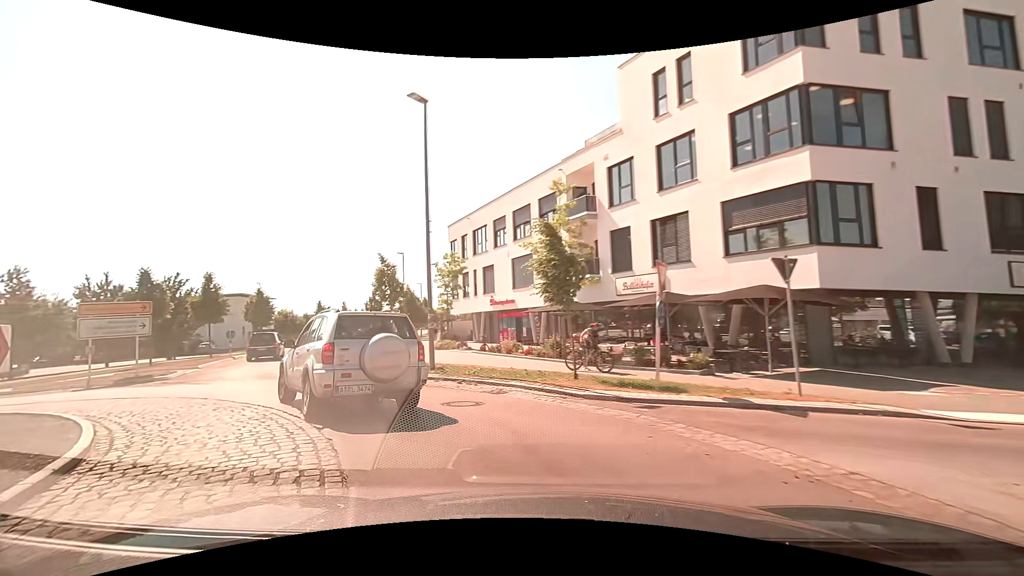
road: tertiary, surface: asphalt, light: Day
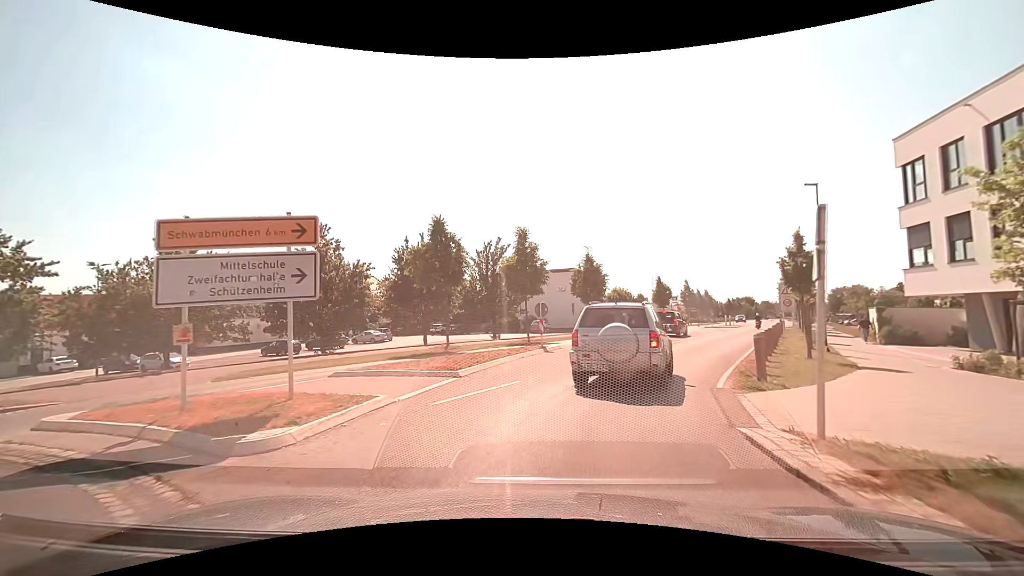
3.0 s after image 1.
(-7.3, +16.0) m; -39°
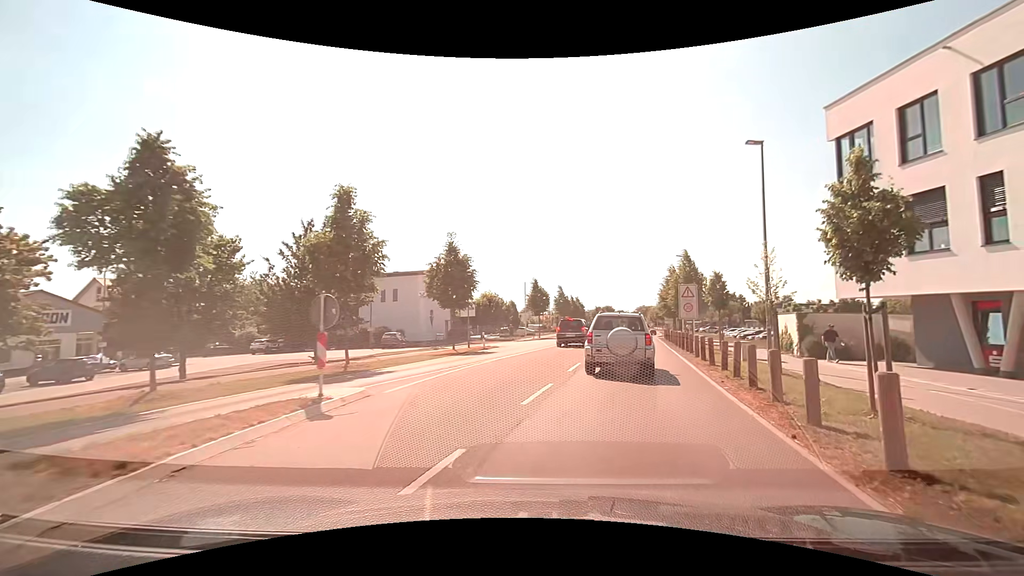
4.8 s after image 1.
(+1.4, +10.8) m; +15°
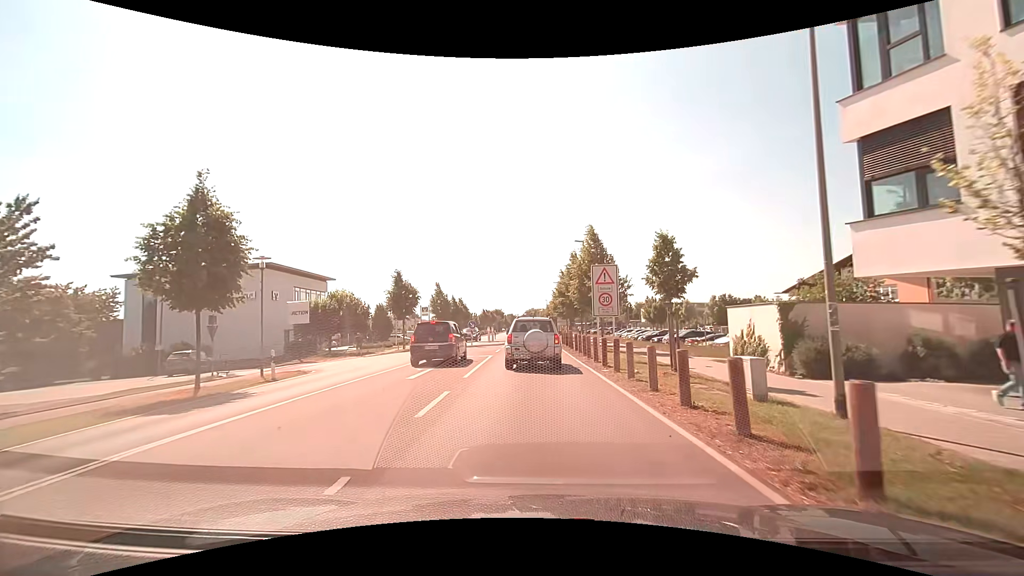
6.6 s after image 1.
(+1.9, +12.5) m; +14°
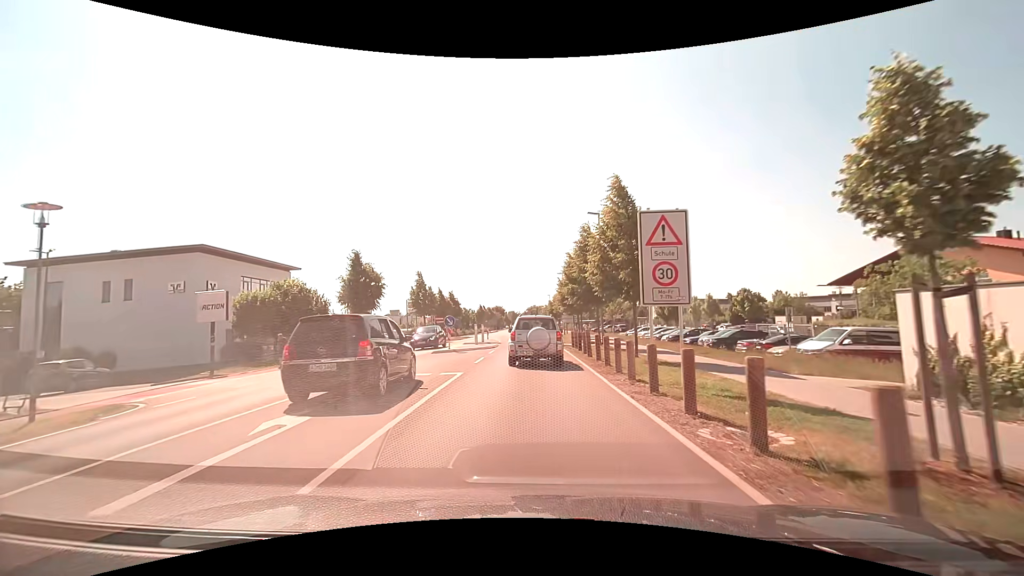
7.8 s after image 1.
(0.0, +9.8) m; 0°
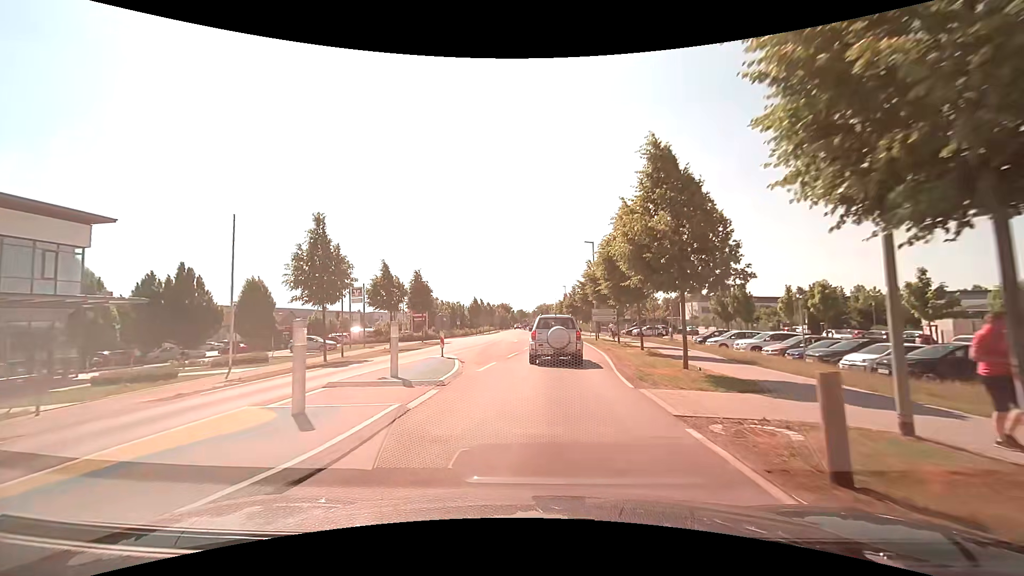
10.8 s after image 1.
(-0.4, +25.4) m; -1°
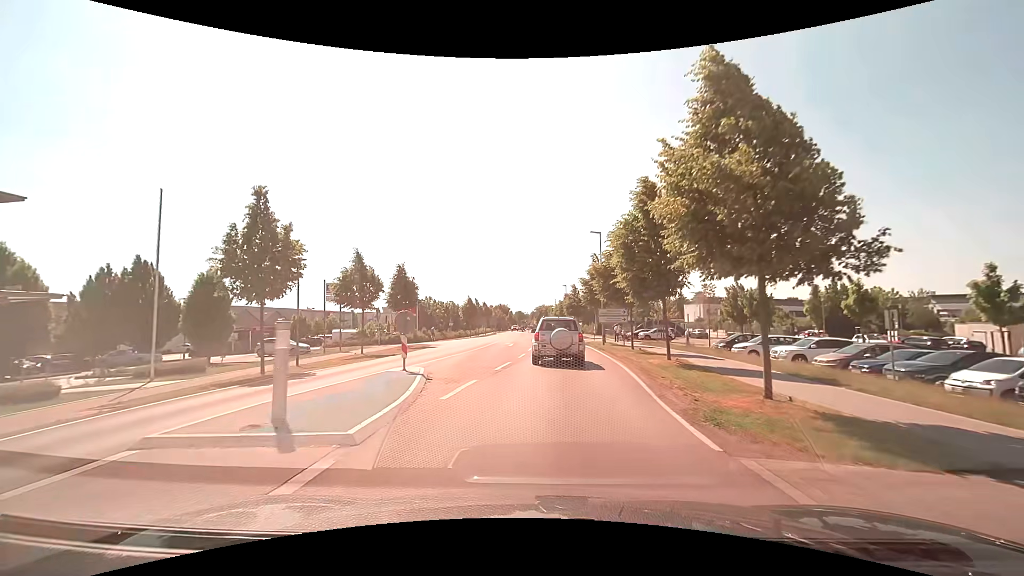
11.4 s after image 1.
(0.0, +5.3) m; +1°
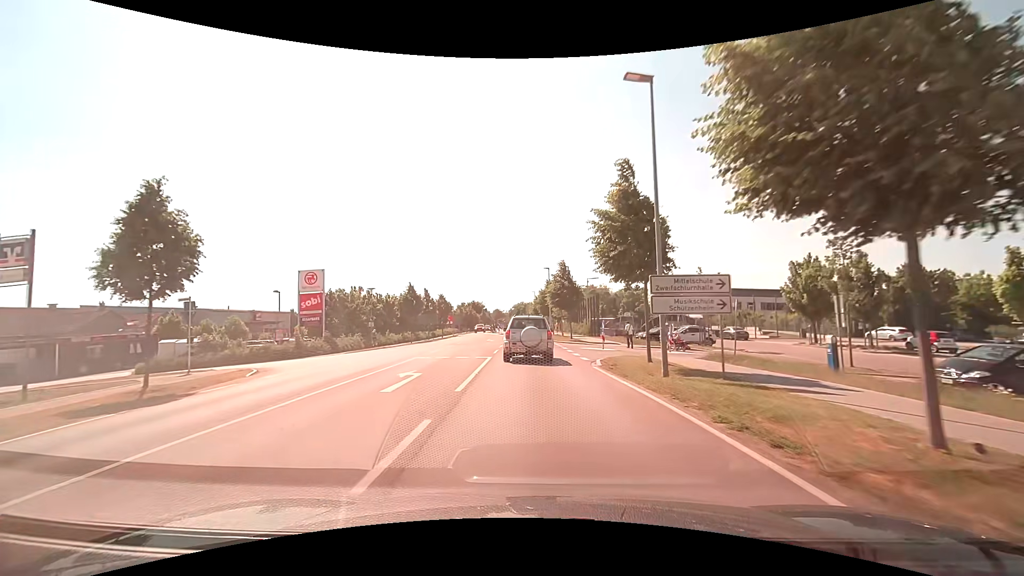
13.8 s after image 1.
(+0.6, +23.2) m; +2°
(0, +10) (0, +20) (-1, +30) (-1, +40) (-2, +50) (-2, +60) (-3, +70) (-4, +80) (-5, +90) (-5, +100) m
